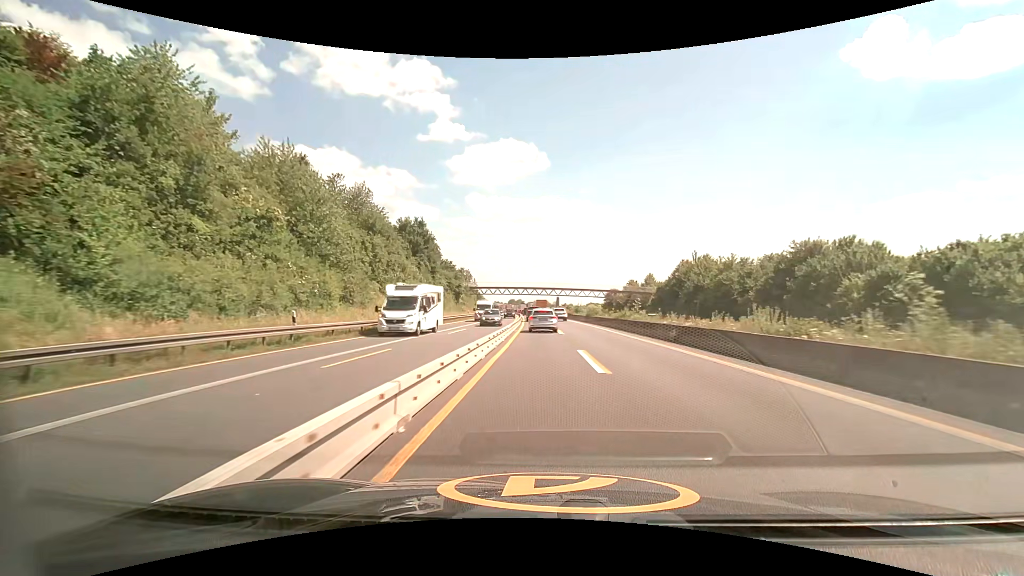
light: Day
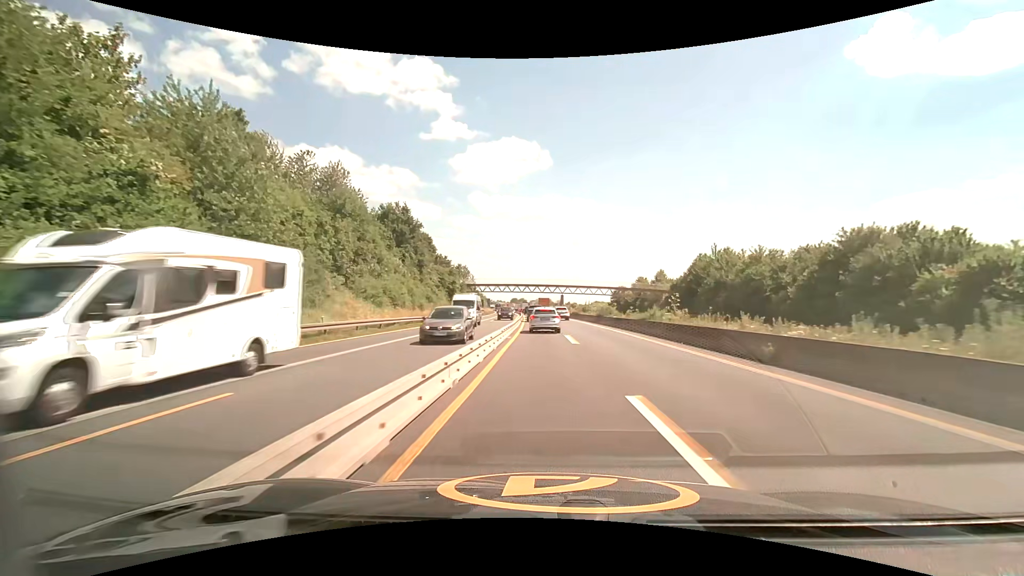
(0.0, +8.9) m; 0°
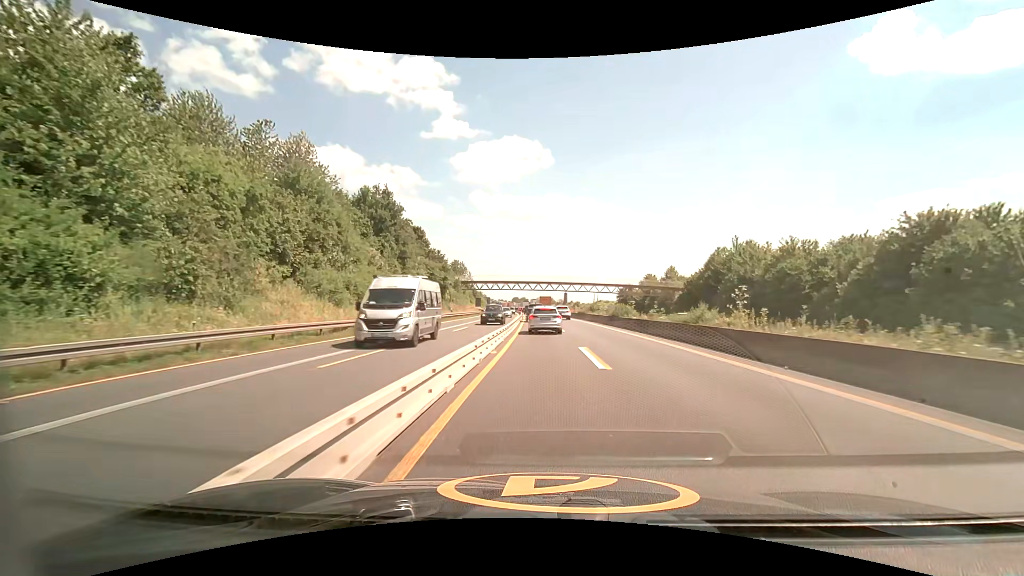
(0.0, +8.4) m; 0°
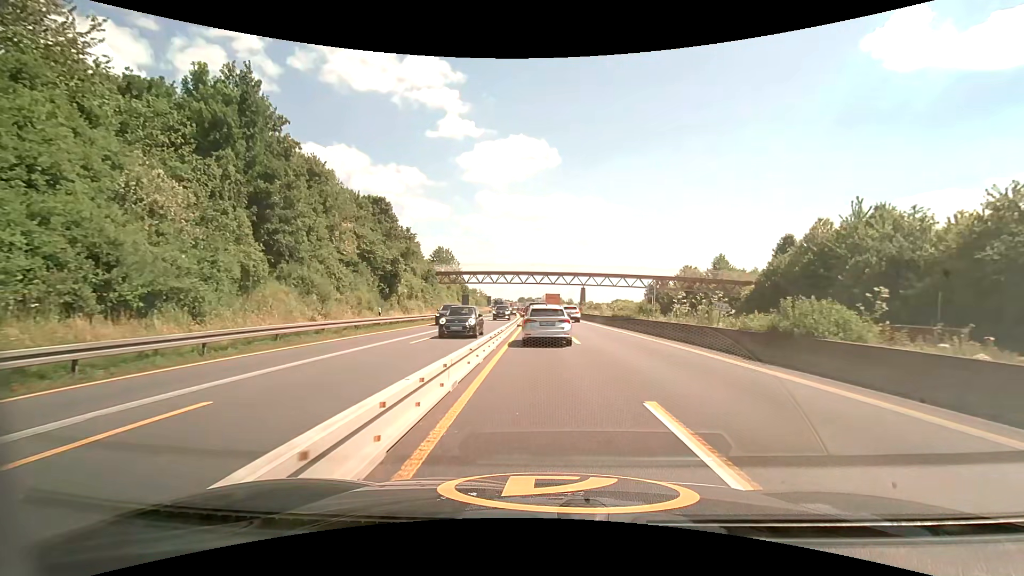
(-0.2, +27.3) m; -1°
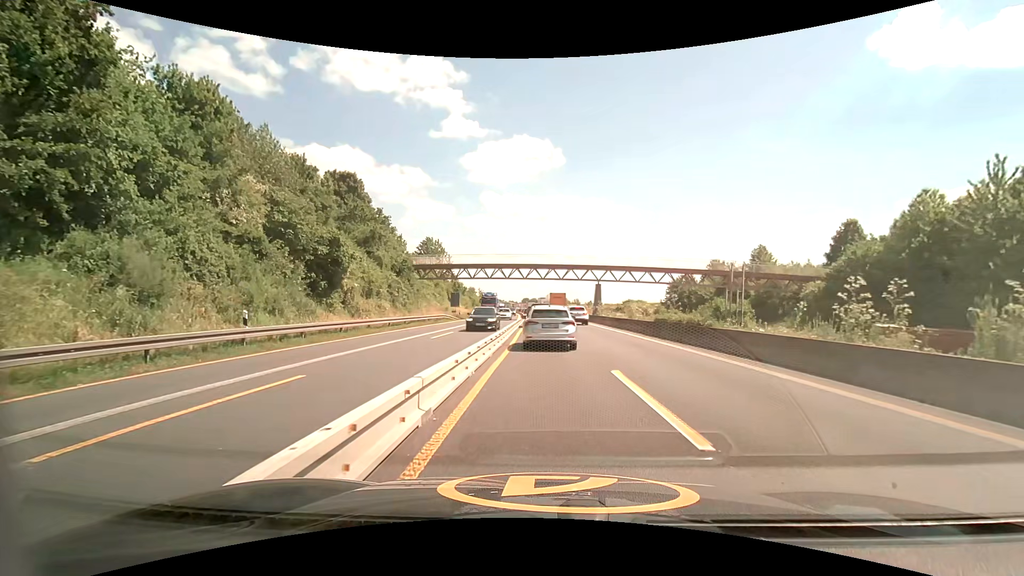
(-0.1, +13.8) m; -1°
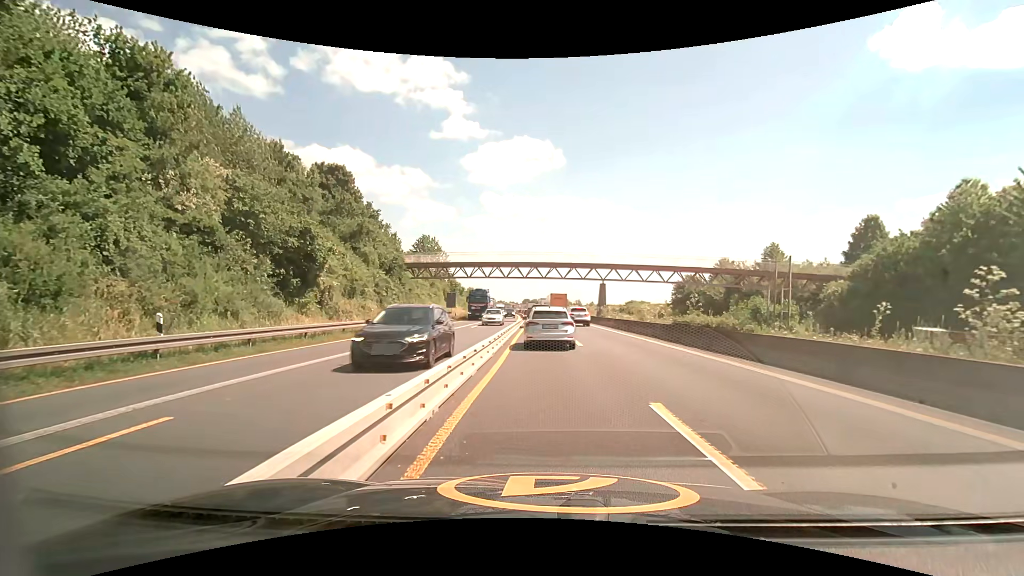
(0.0, +3.6) m; 0°
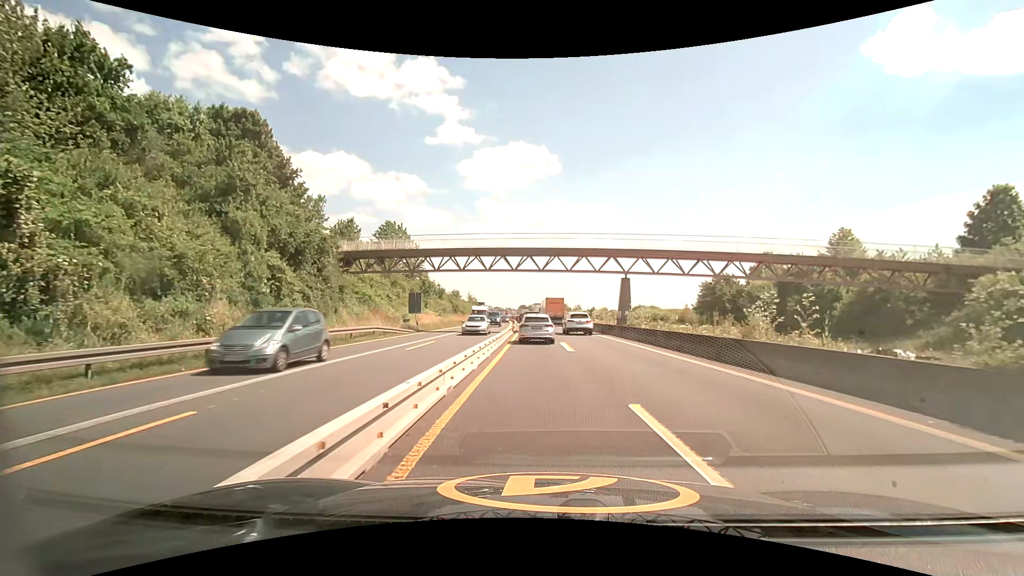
(0.0, +17.9) m; 0°
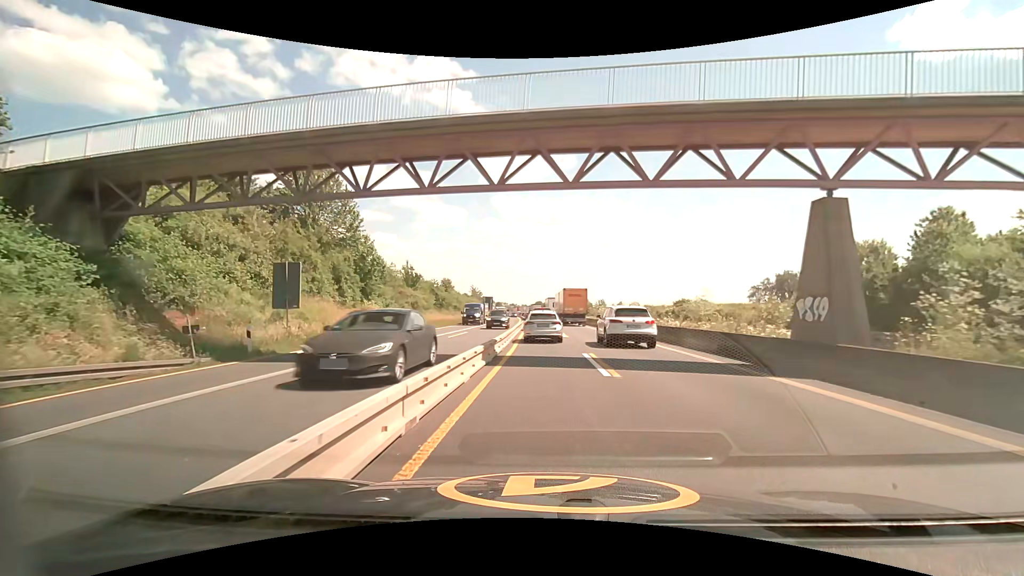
(-0.3, +27.2) m; -2°
(0, +10) (0, +20) (0, +30) (0, +40) (0, +50) (0, +60) (-1, +70) (-1, +80) (-1, +90) (-2, +100) m
